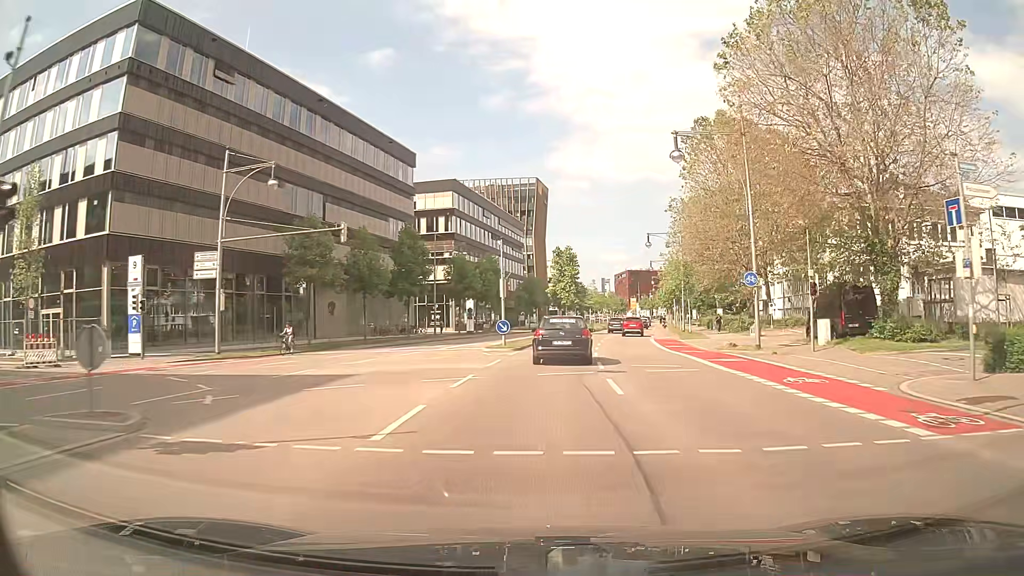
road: primary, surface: asphalt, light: Day
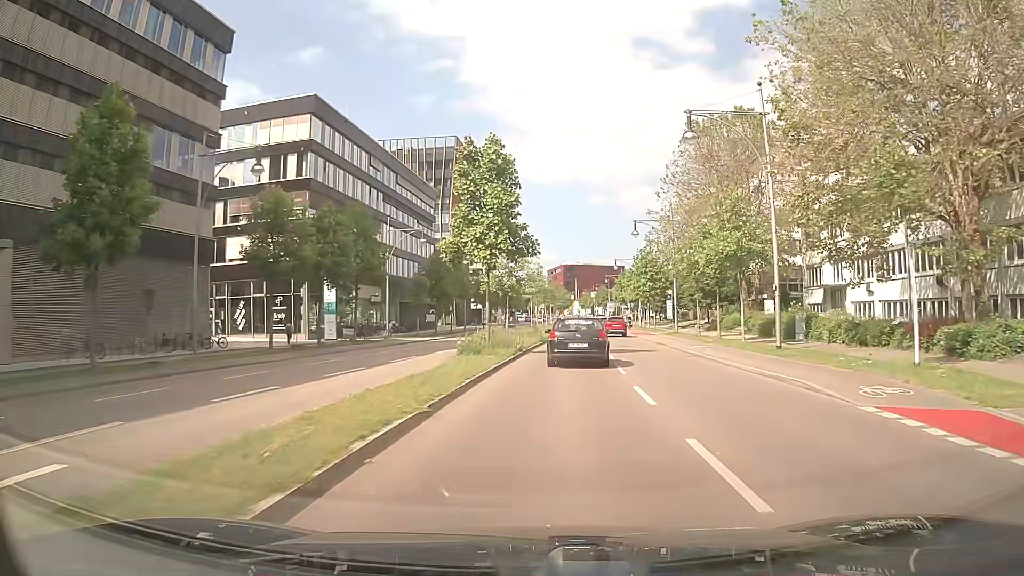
(+2.0, +37.8) m; +6°
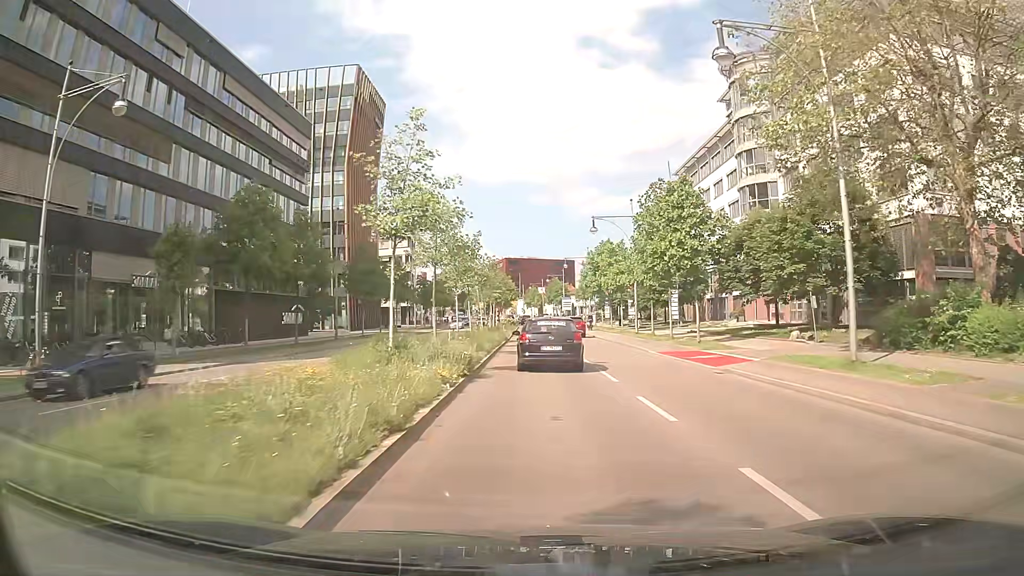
(+1.9, +37.7) m; +5°
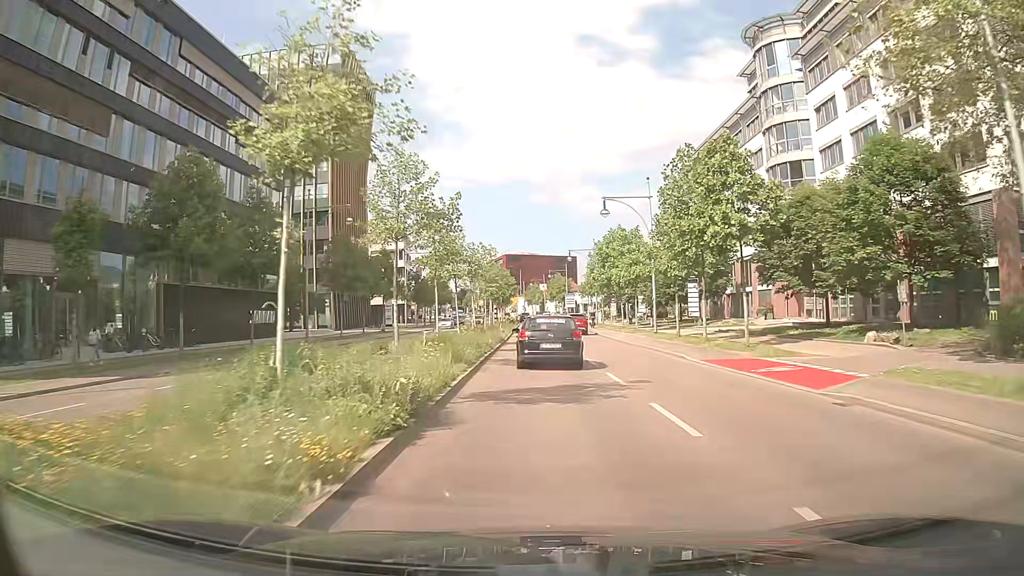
(0.0, +7.4) m; 0°
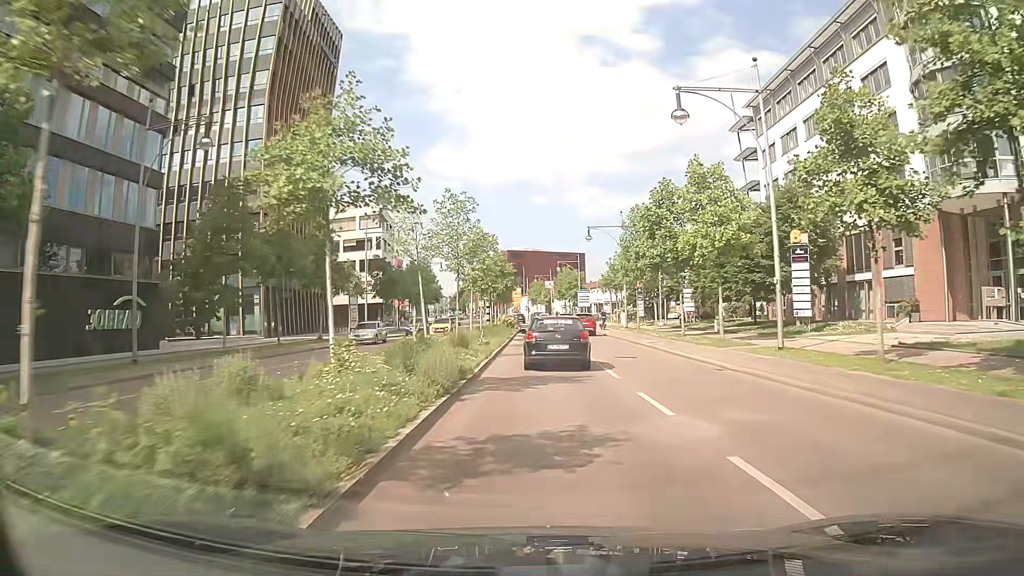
(-0.1, +22.2) m; 0°
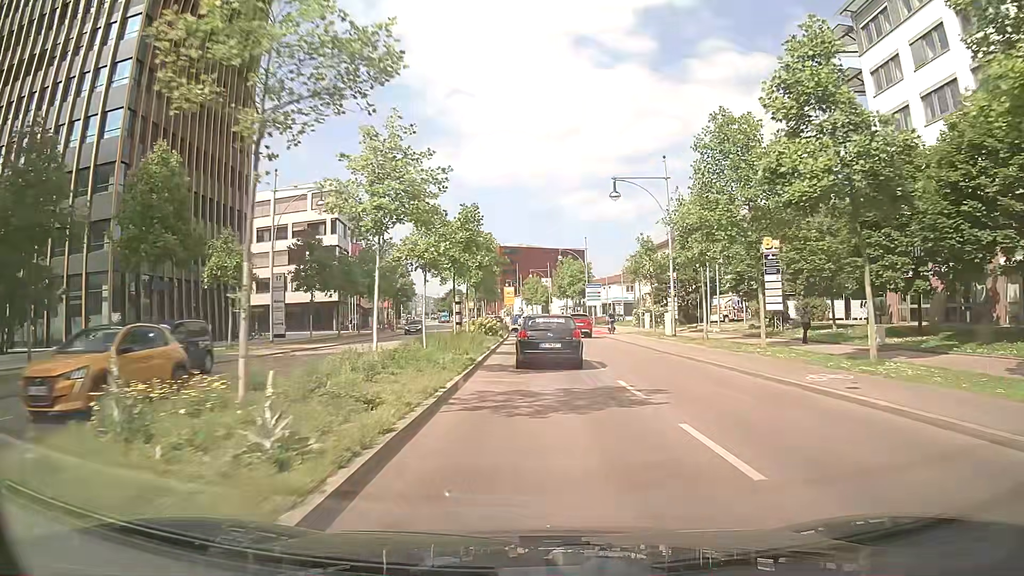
(+0.1, +22.1) m; +1°
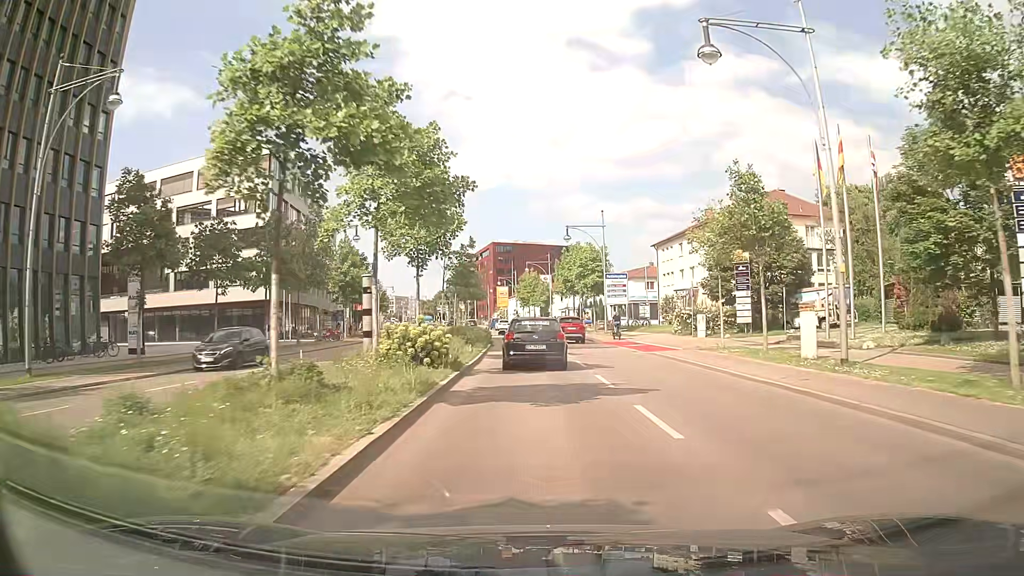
(0.0, +21.8) m; 0°
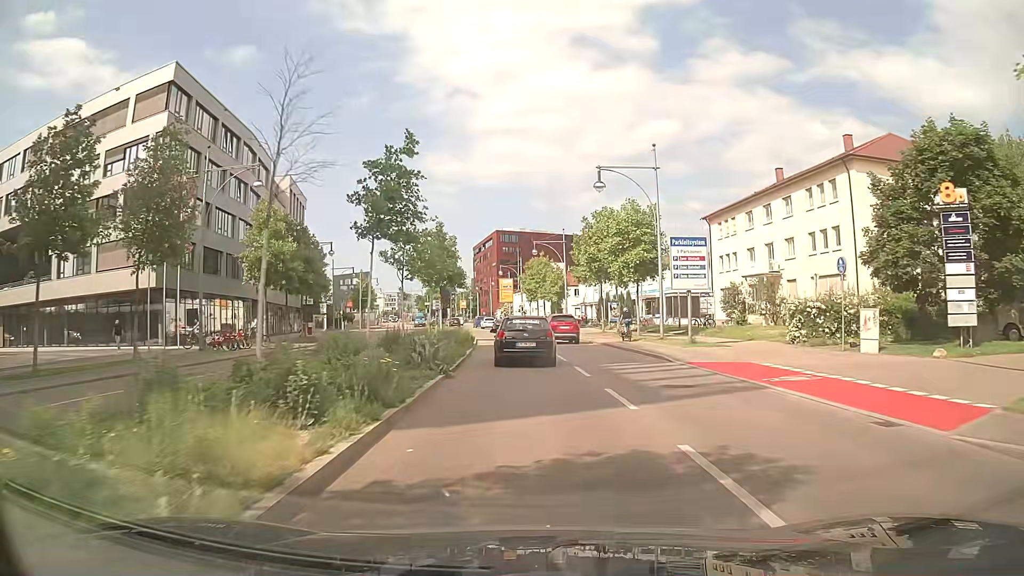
(0.0, +21.6) m; -1°
(0, +10) (0, +20) (-1, +30) (-1, +40) (-2, +50) (-3, +60) (-4, +70) (-5, +80) (-7, +90) (-8, +100) m
